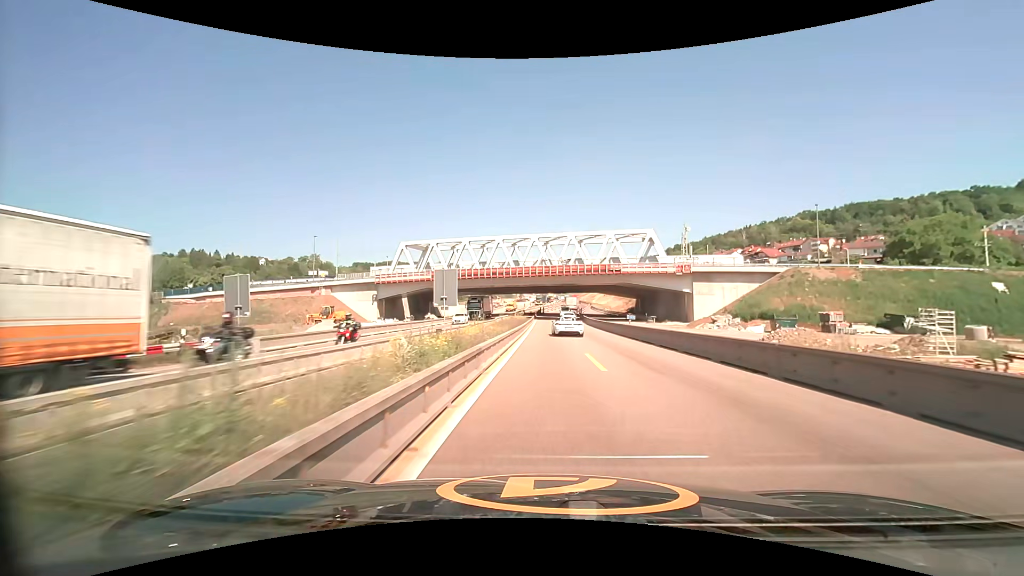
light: Day
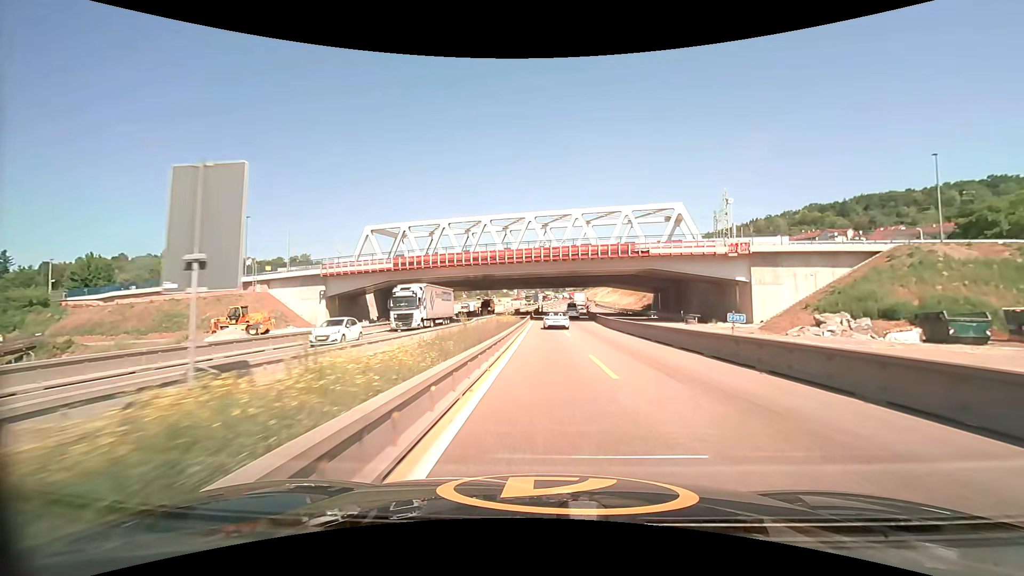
(0.0, +19.4) m; 0°
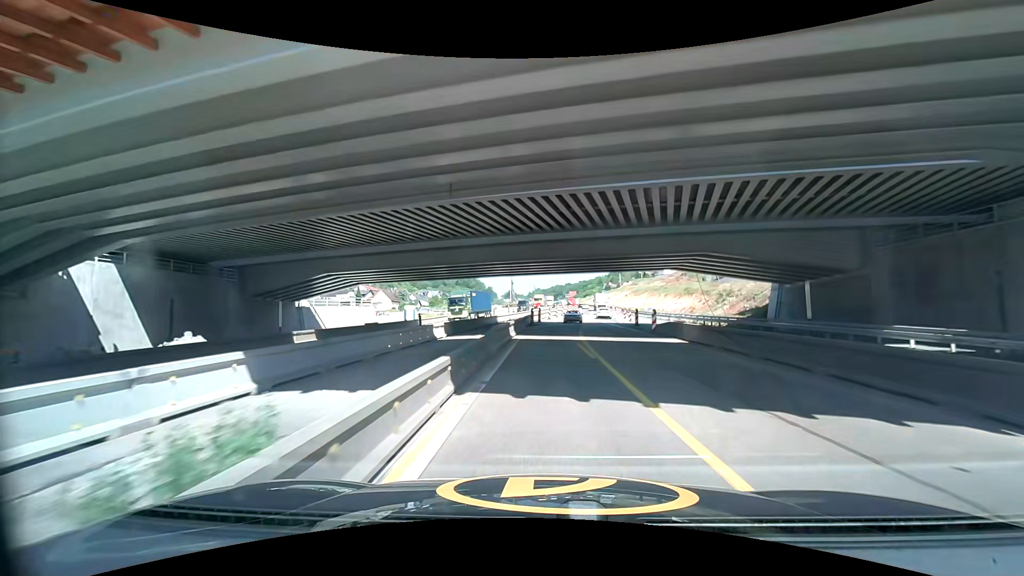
(+0.1, +49.2) m; 0°
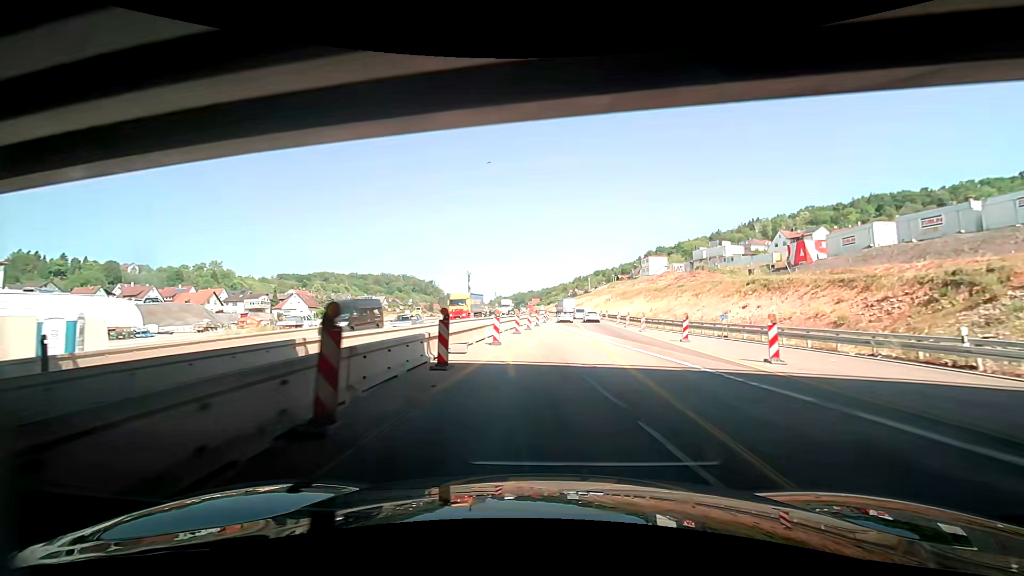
(+0.3, +39.2) m; -2°
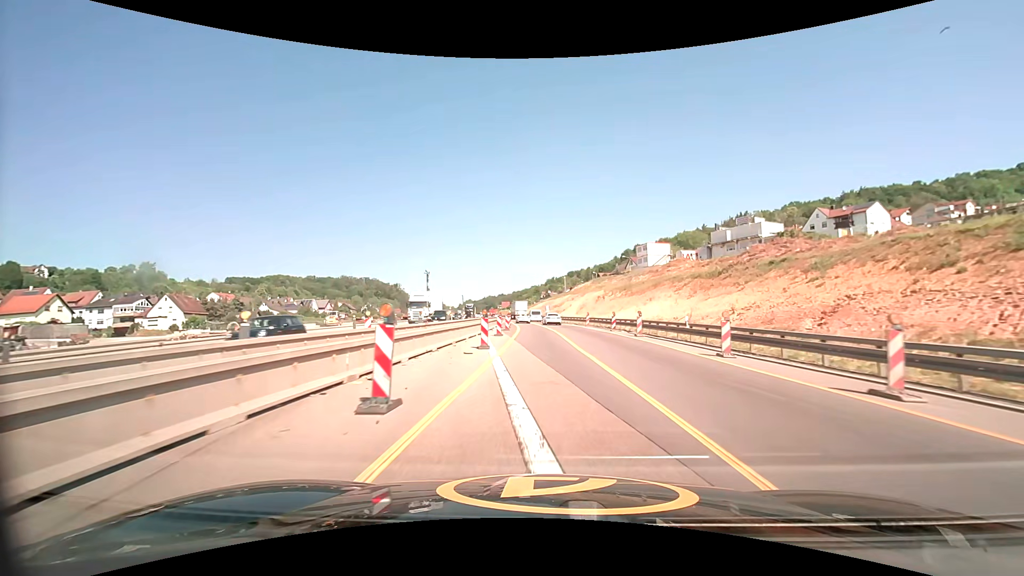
(+4.5, +39.4) m; +10°
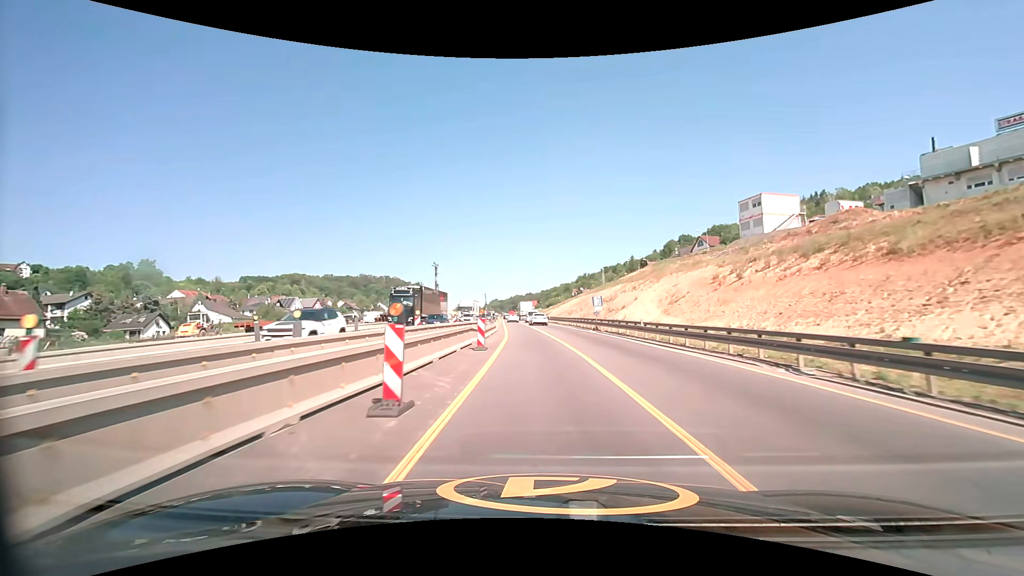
(-1.0, +48.4) m; -3°
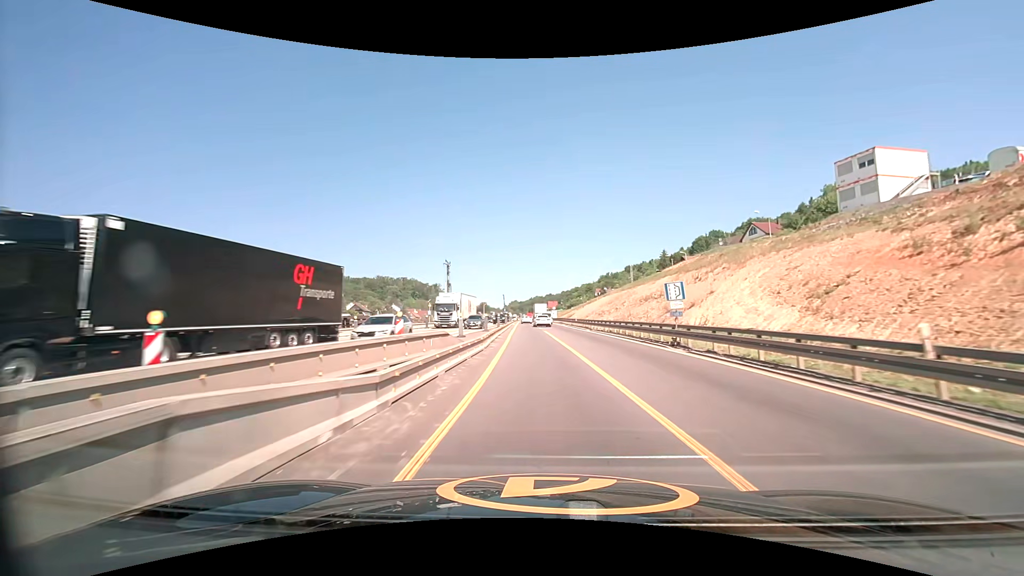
(-0.3, +18.7) m; -2°
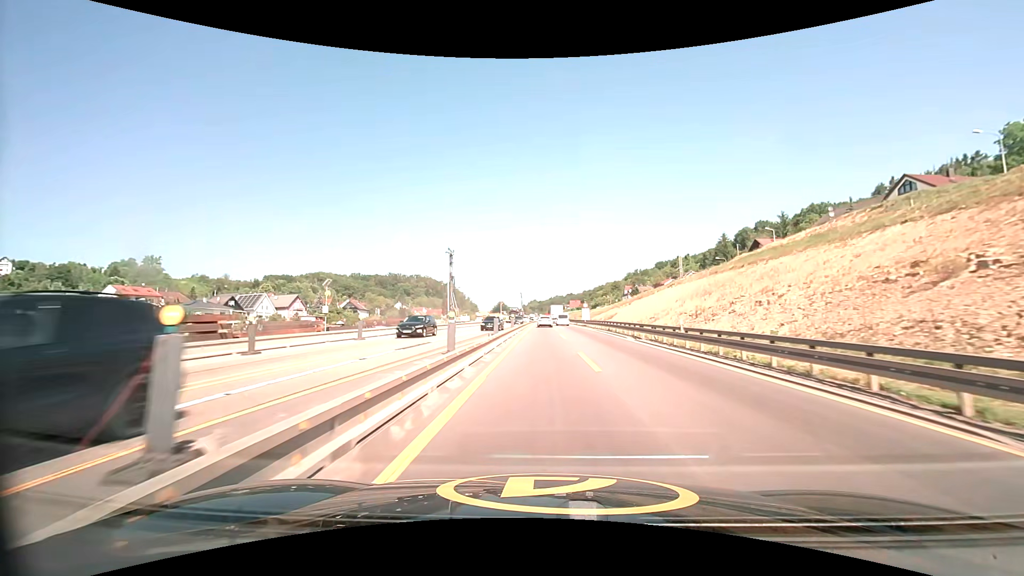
(-1.0, +38.6) m; -2°
(0, +10) (0, +20) (0, +30) (0, +40) (0, +50) (0, +60) (0, +70) (0, +80) (0, +90) (0, +100) m
